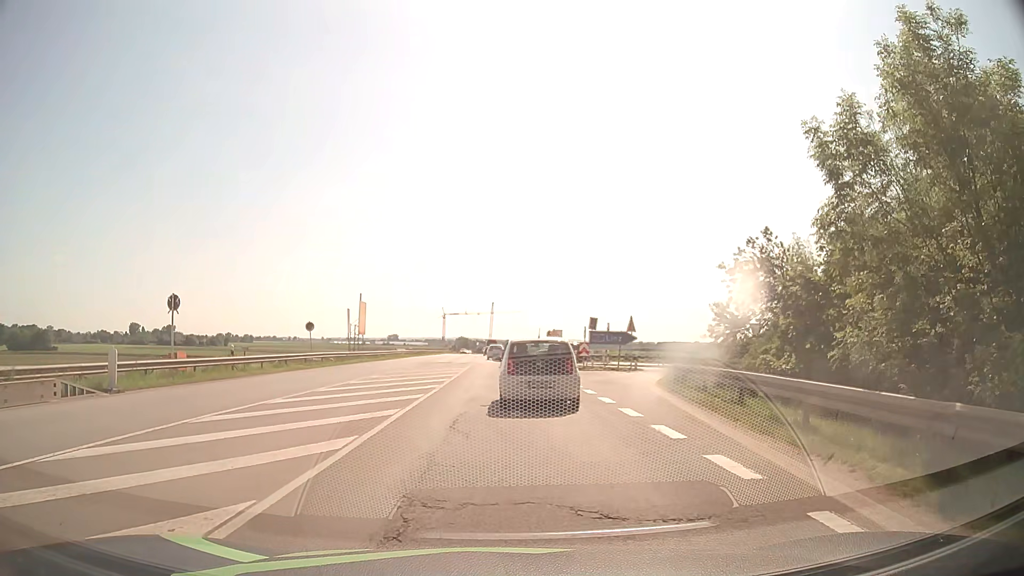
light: Day
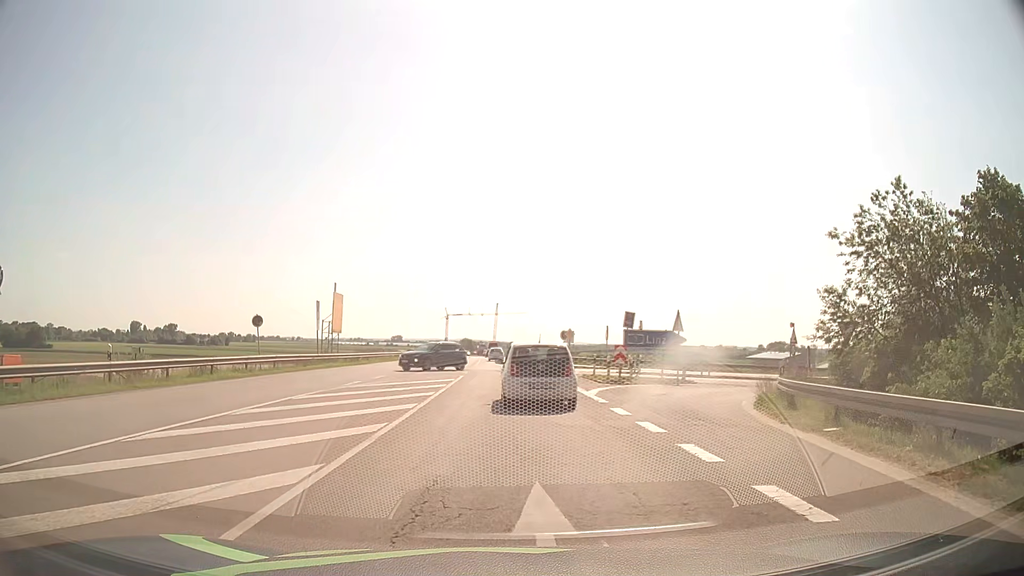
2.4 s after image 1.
(-0.1, +10.5) m; 0°
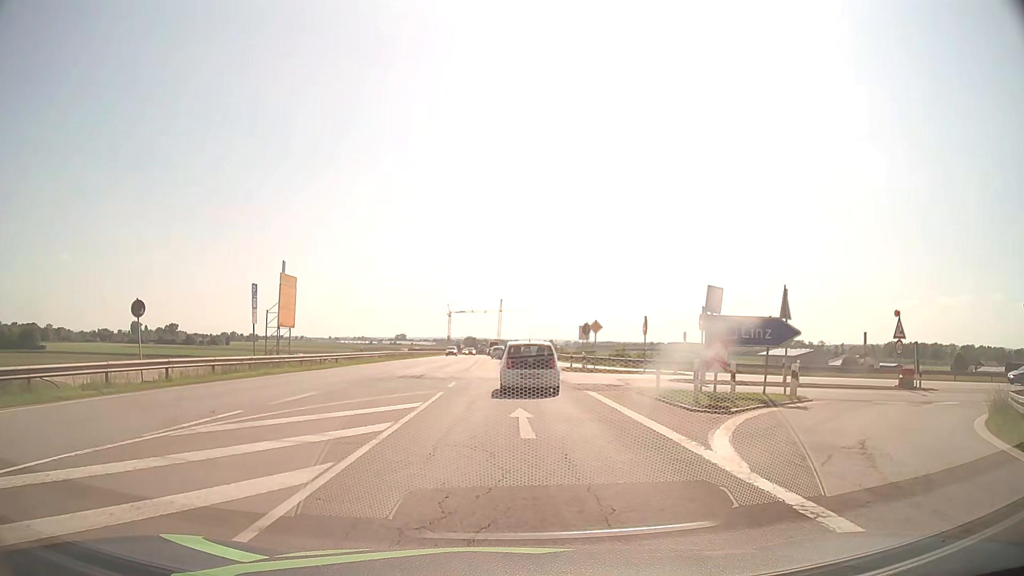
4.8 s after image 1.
(-0.2, +12.5) m; -1°
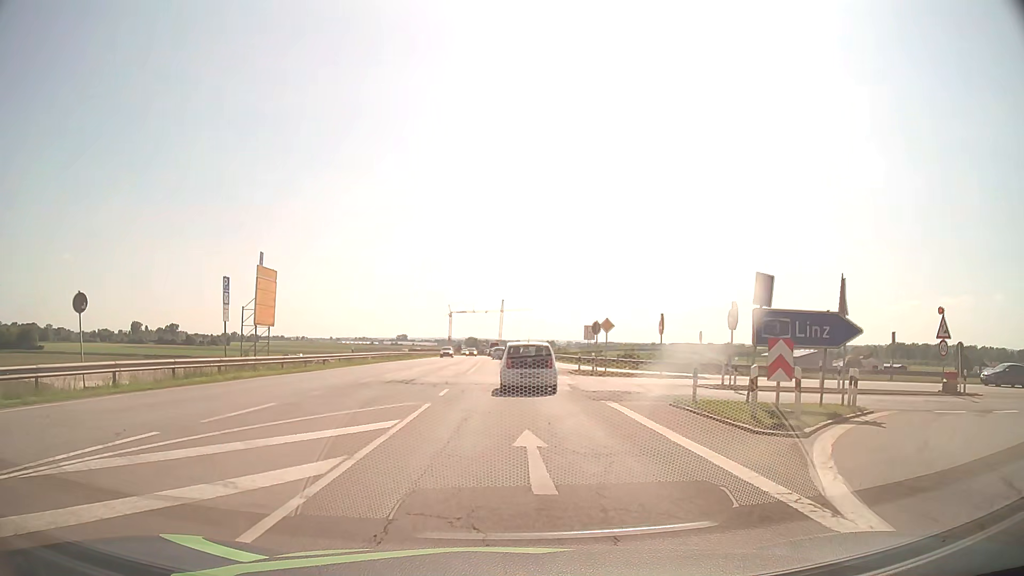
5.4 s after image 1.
(0.0, +3.7) m; 0°
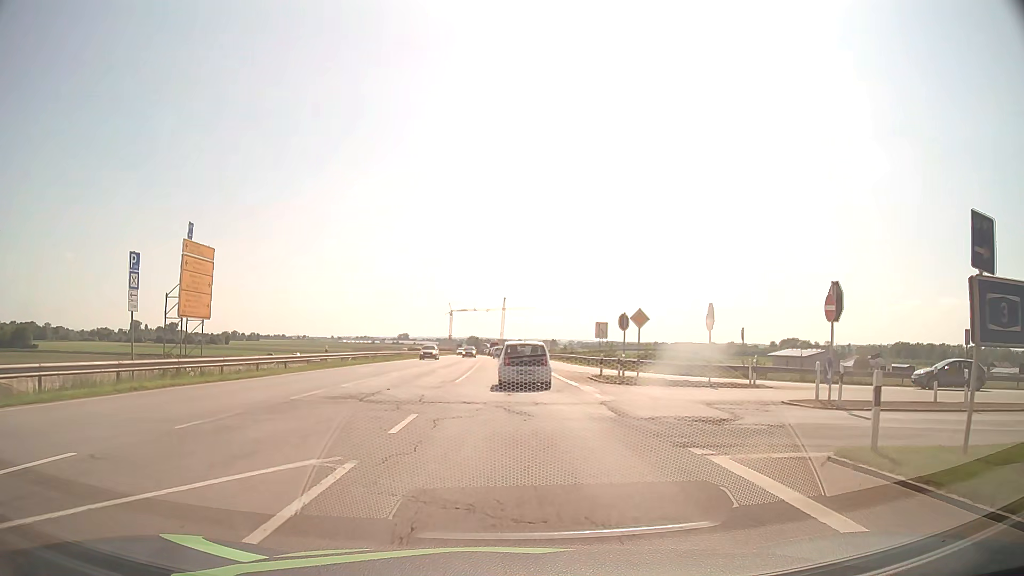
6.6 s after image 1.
(-0.1, +8.2) m; 0°
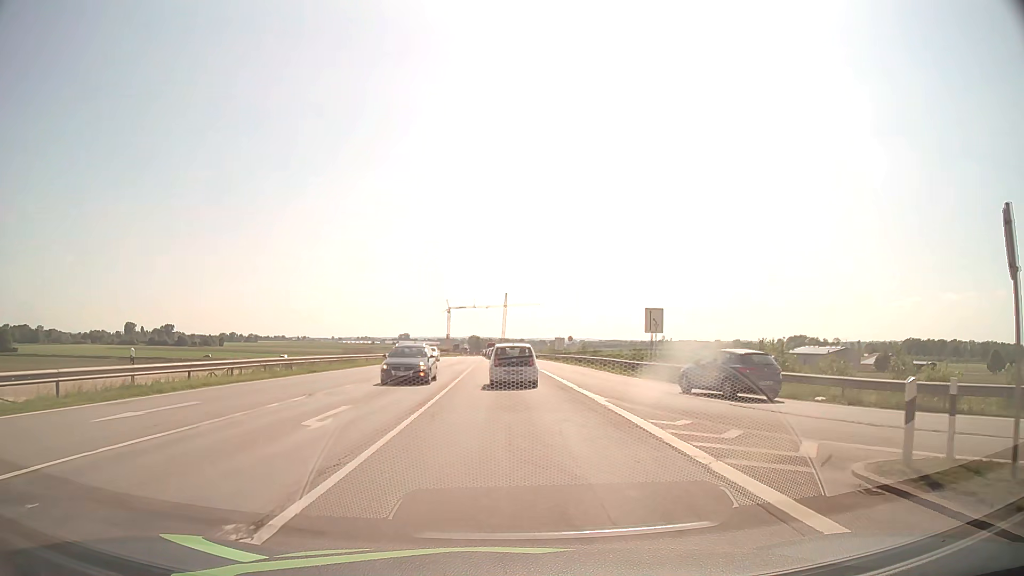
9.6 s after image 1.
(-0.2, +23.8) m; -1°
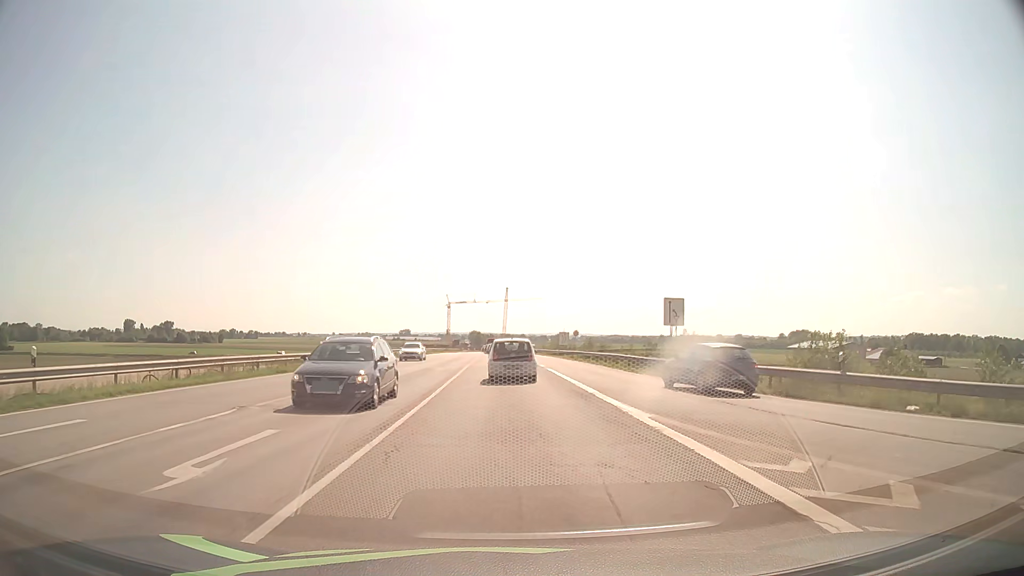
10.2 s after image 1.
(0.0, +5.2) m; 0°
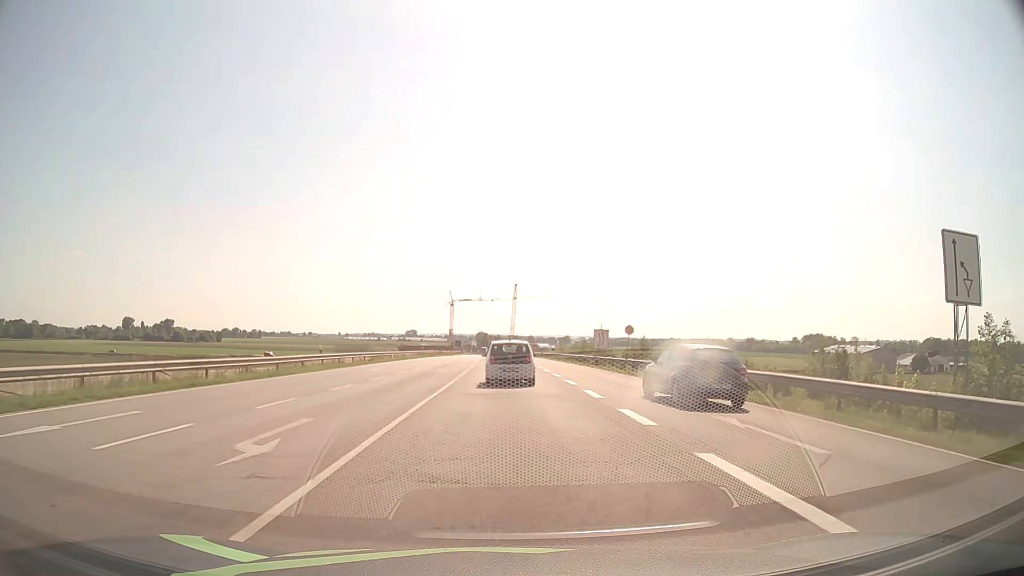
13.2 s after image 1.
(0.0, +26.5) m; 0°
(0, +10) (0, +20) (0, +30) (0, +40) (0, +50) (0, +60) (-1, +70) (-1, +80) (-1, +90) (-1, +100) m
